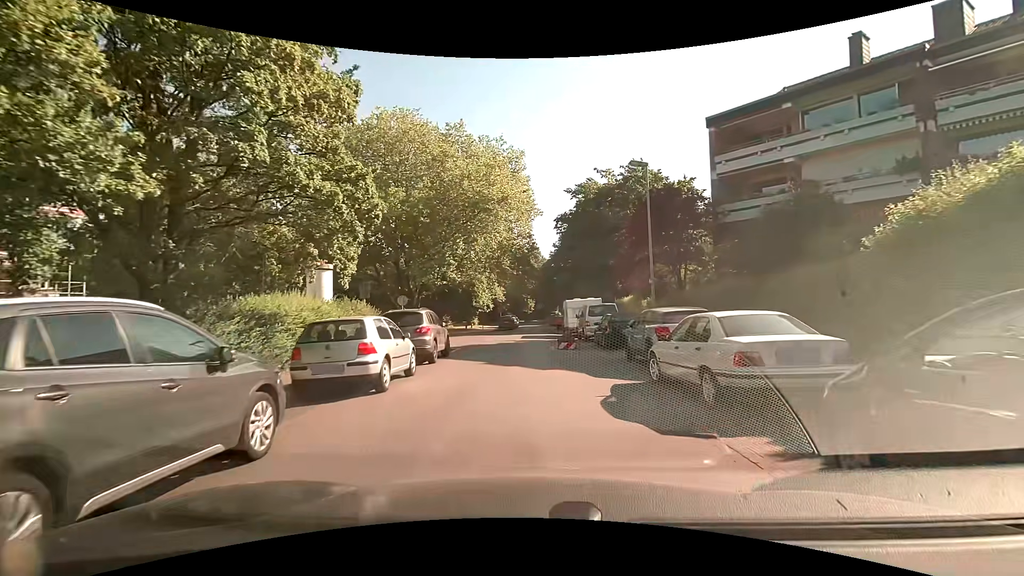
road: residential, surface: asphalt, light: Day
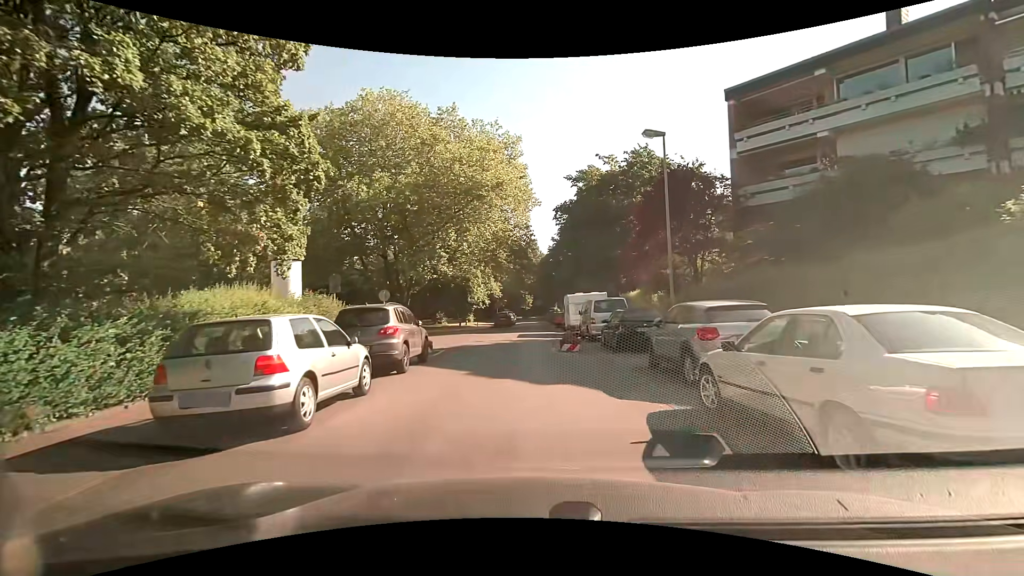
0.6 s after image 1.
(+0.1, +3.2) m; +1°
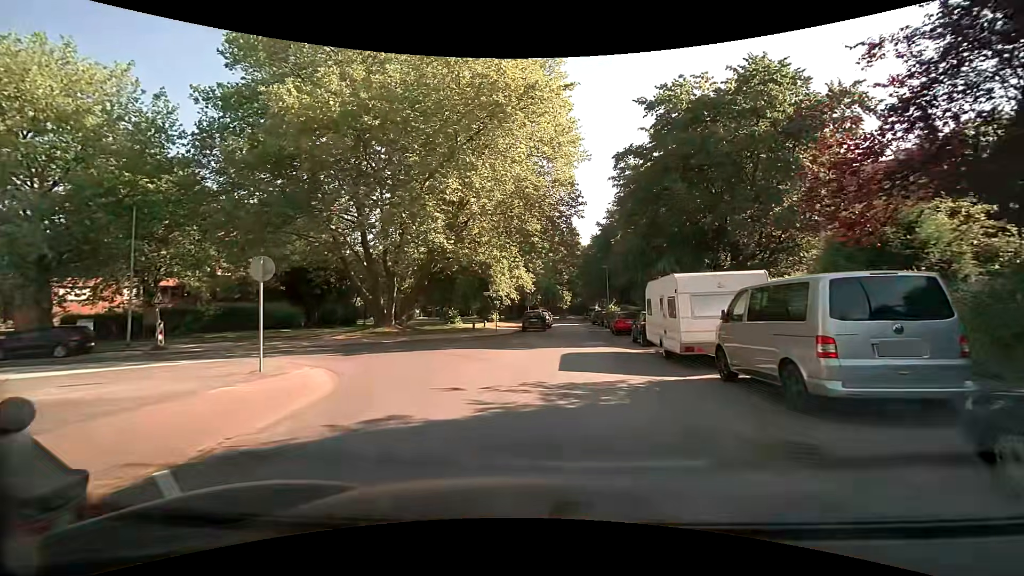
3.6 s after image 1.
(-0.7, +15.2) m; -5°
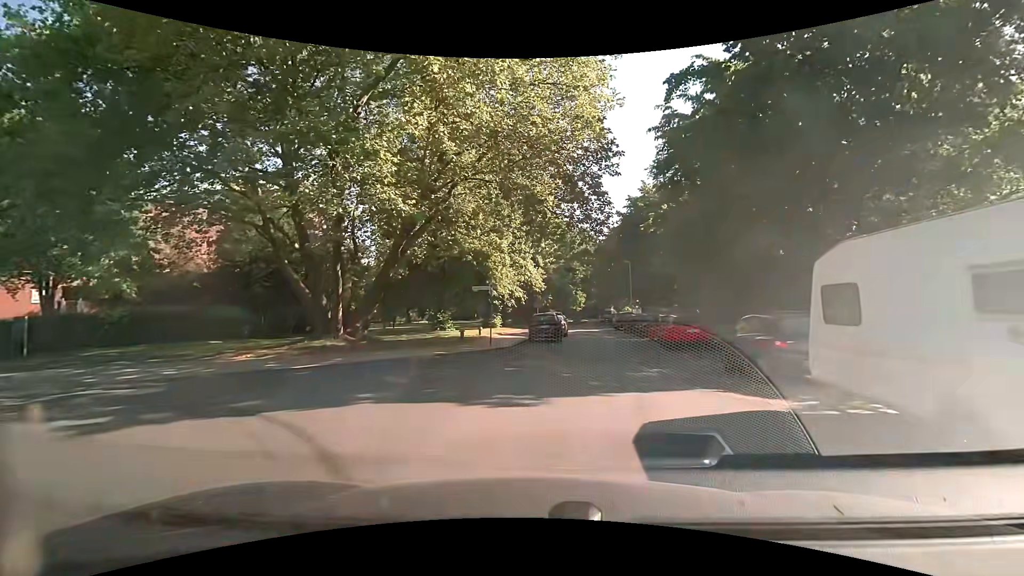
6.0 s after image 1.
(0.0, +10.1) m; -1°
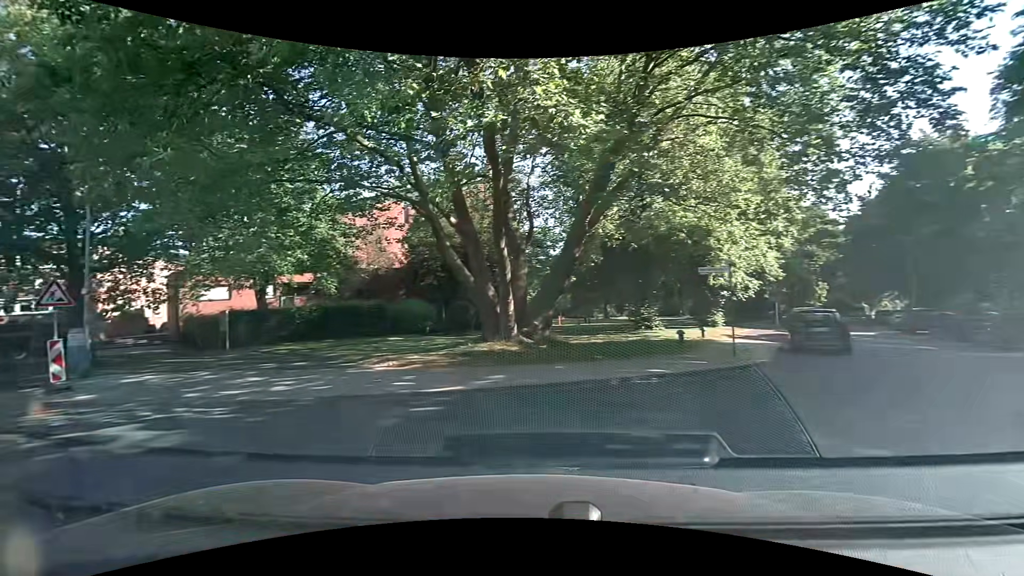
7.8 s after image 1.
(-0.9, +6.8) m; -24°
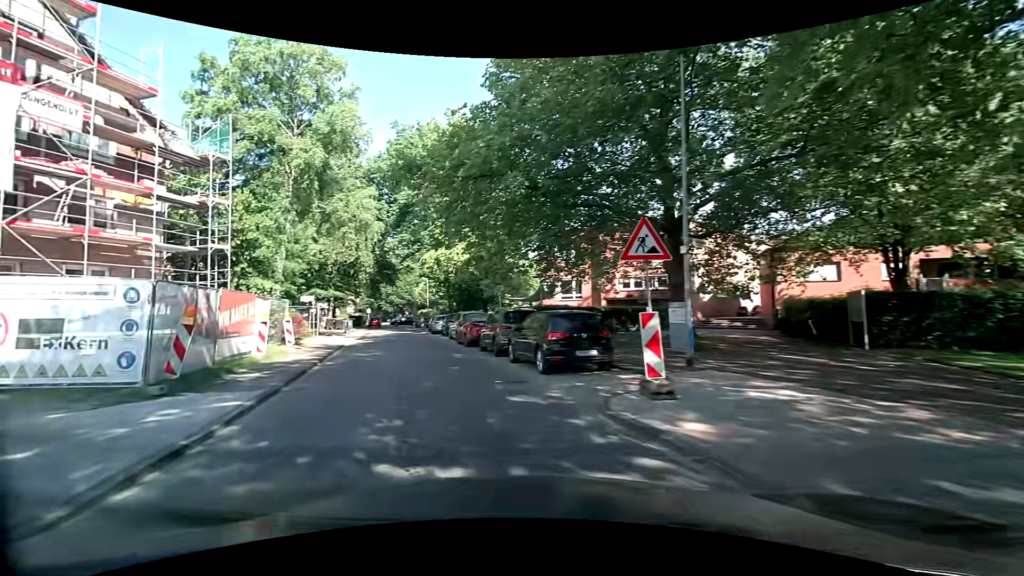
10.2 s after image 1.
(-4.5, +7.8) m; -58°
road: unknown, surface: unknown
